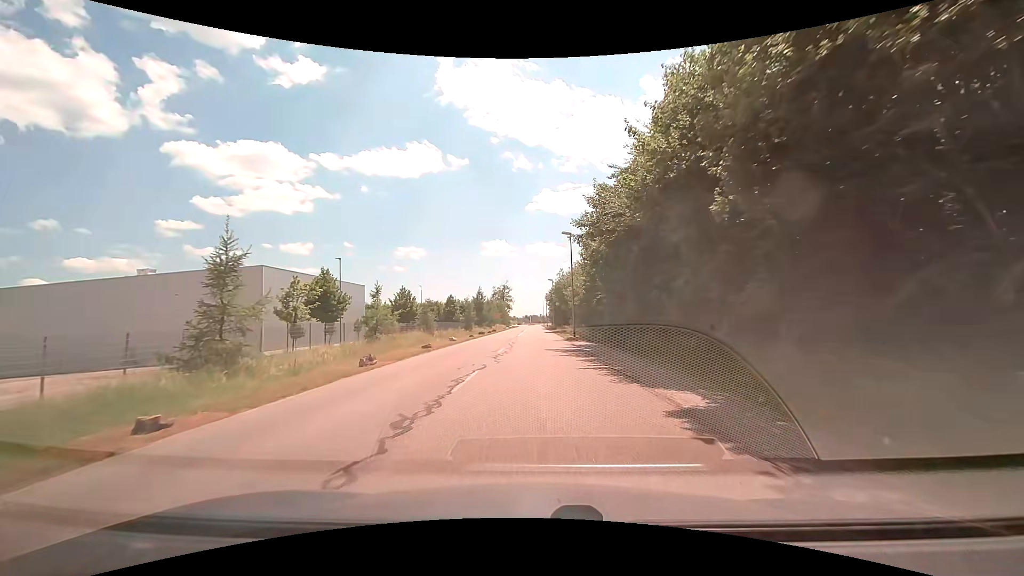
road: unclassified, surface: asphalt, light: Day
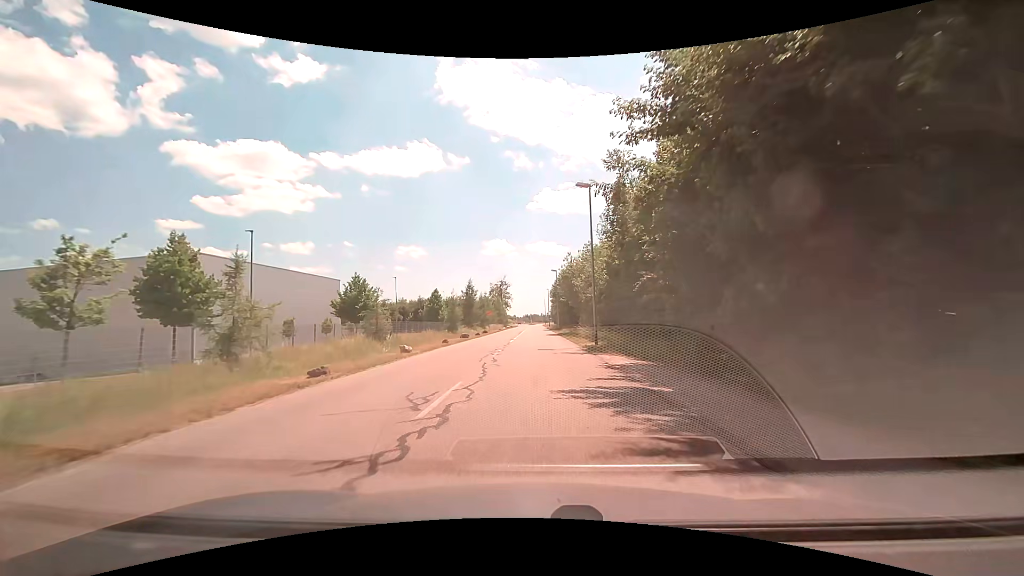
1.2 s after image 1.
(0.0, +14.6) m; +1°
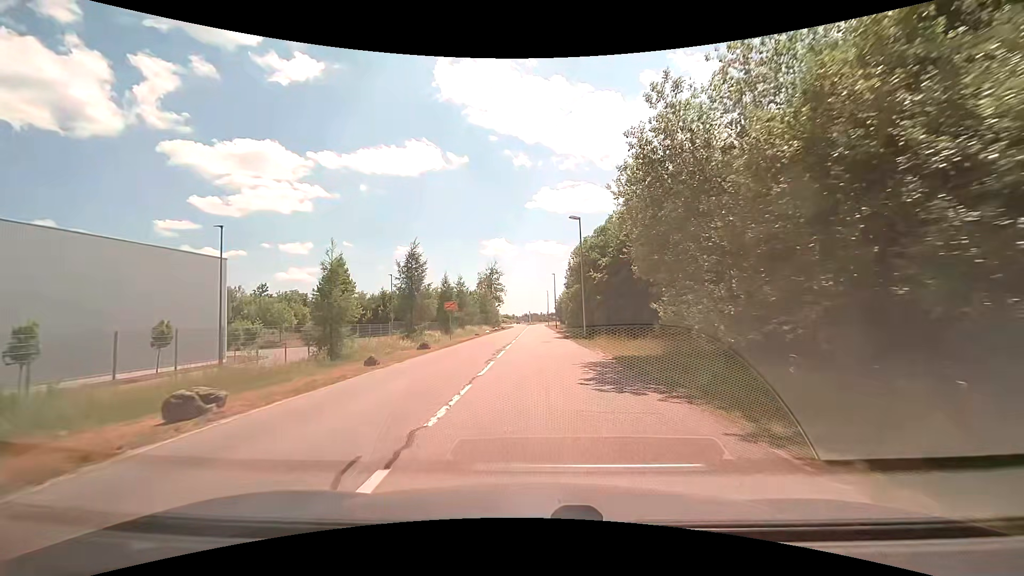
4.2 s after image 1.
(-0.6, +36.5) m; 0°
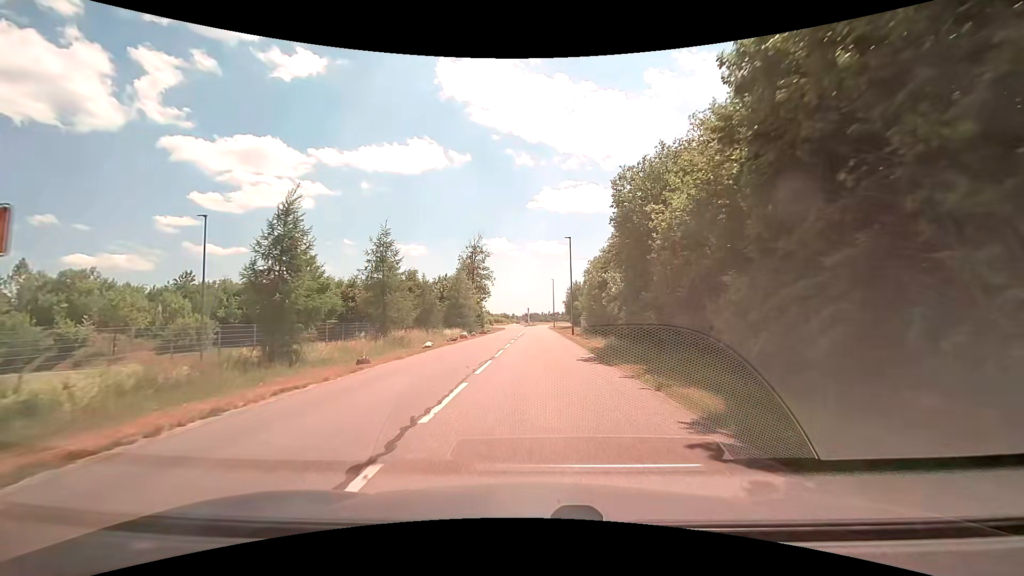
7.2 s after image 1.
(0.0, +35.4) m; 0°
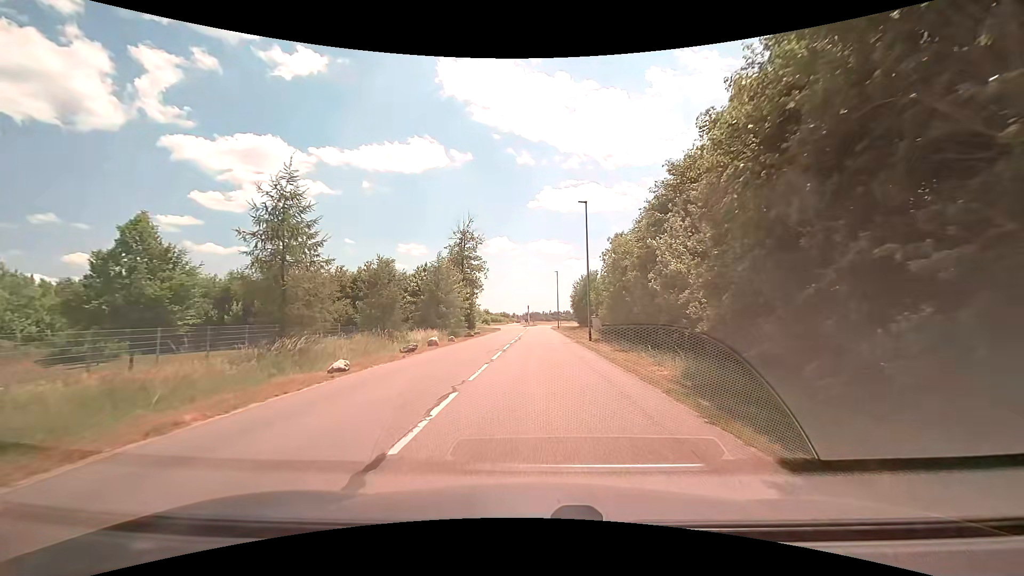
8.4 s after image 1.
(0.0, +13.3) m; 0°
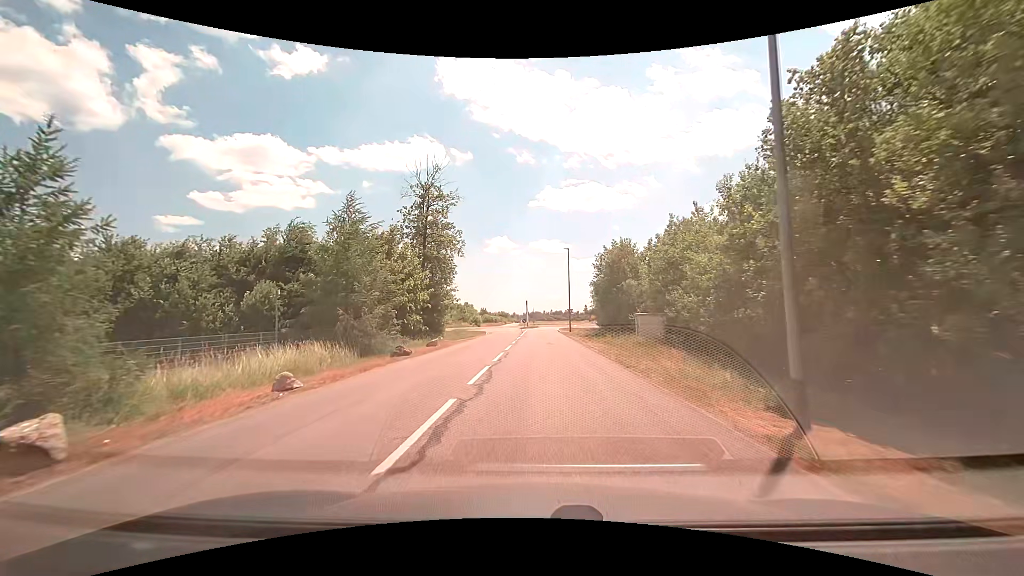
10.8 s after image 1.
(+0.1, +24.2) m; 0°
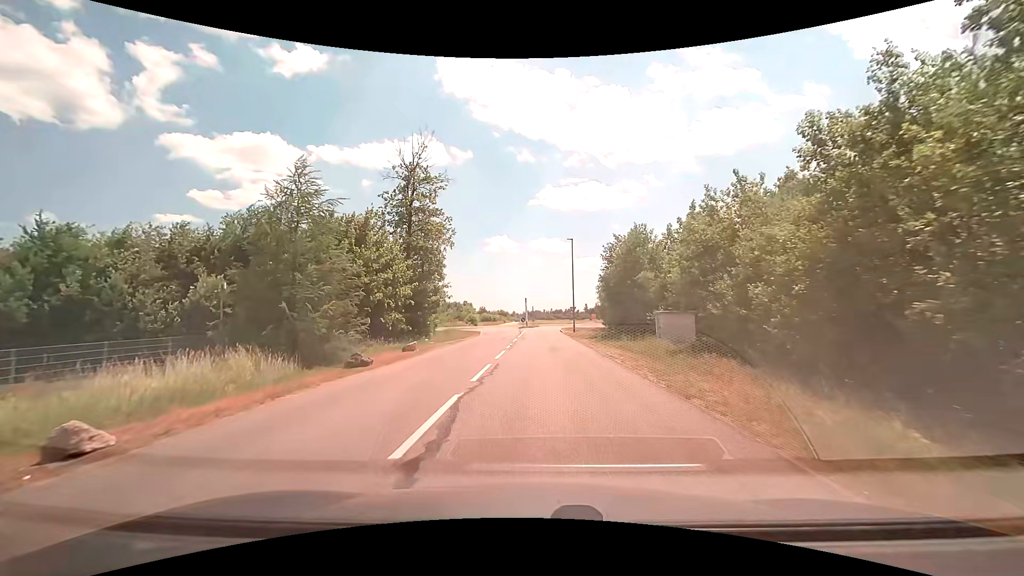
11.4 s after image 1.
(0.0, +5.5) m; 0°
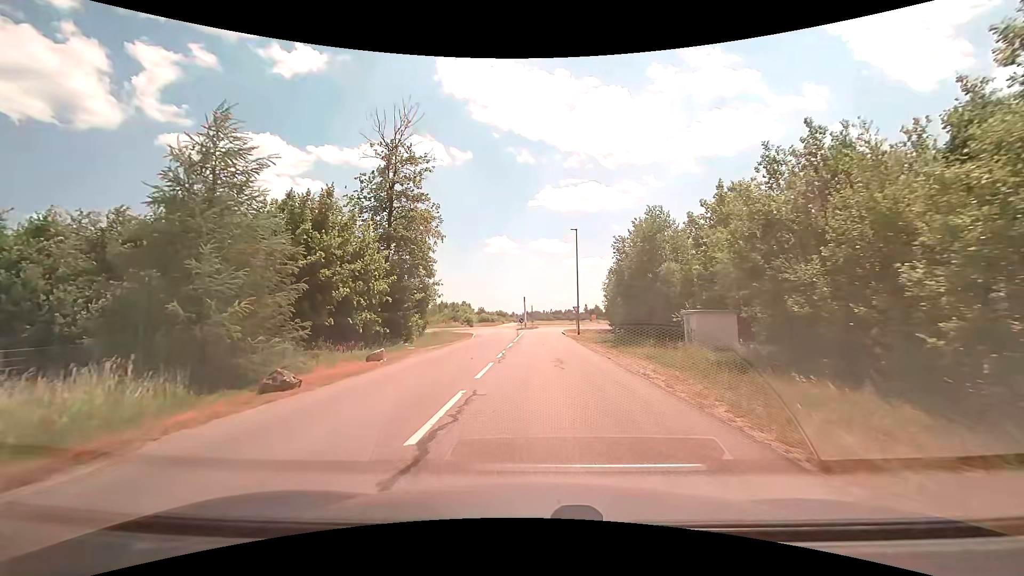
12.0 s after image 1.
(0.0, +5.3) m; 0°
